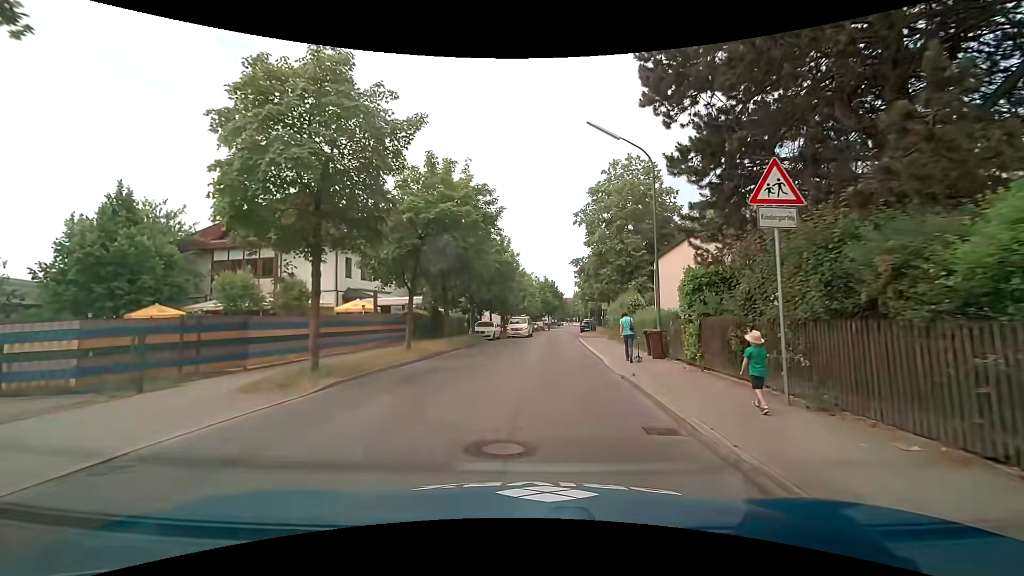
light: Day
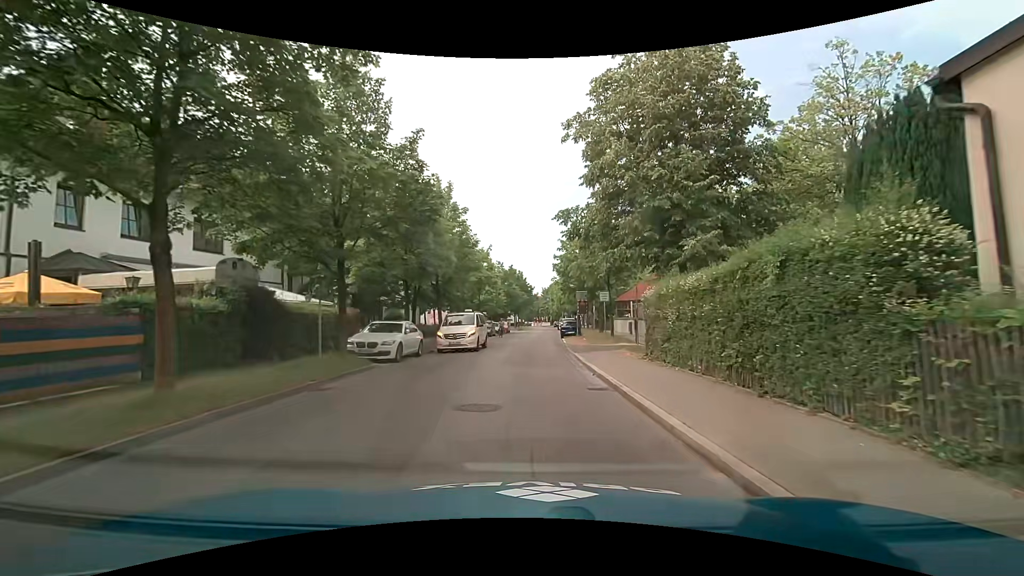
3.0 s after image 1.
(+0.9, +19.9) m; +4°
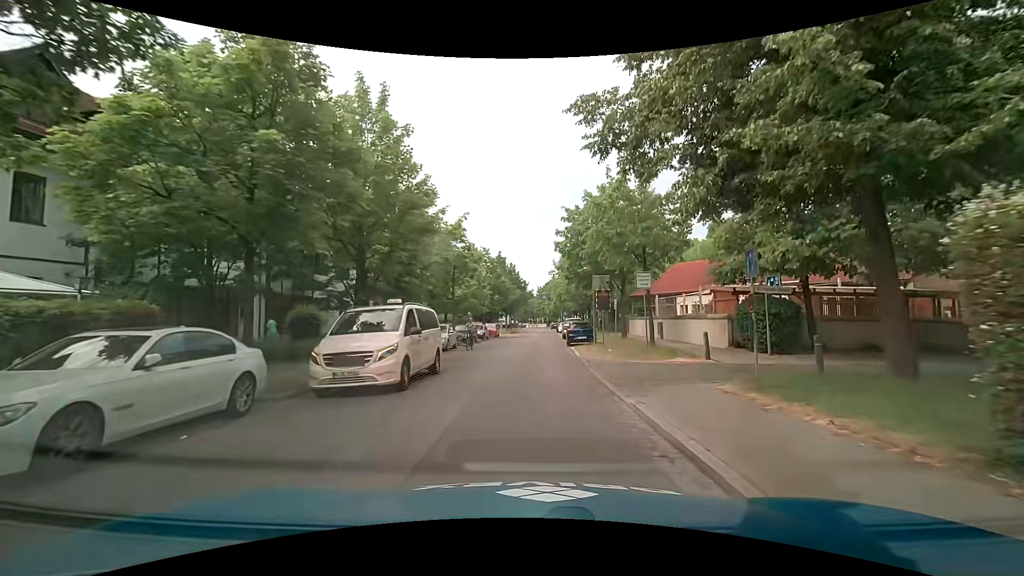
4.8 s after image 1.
(+0.3, +12.7) m; +2°
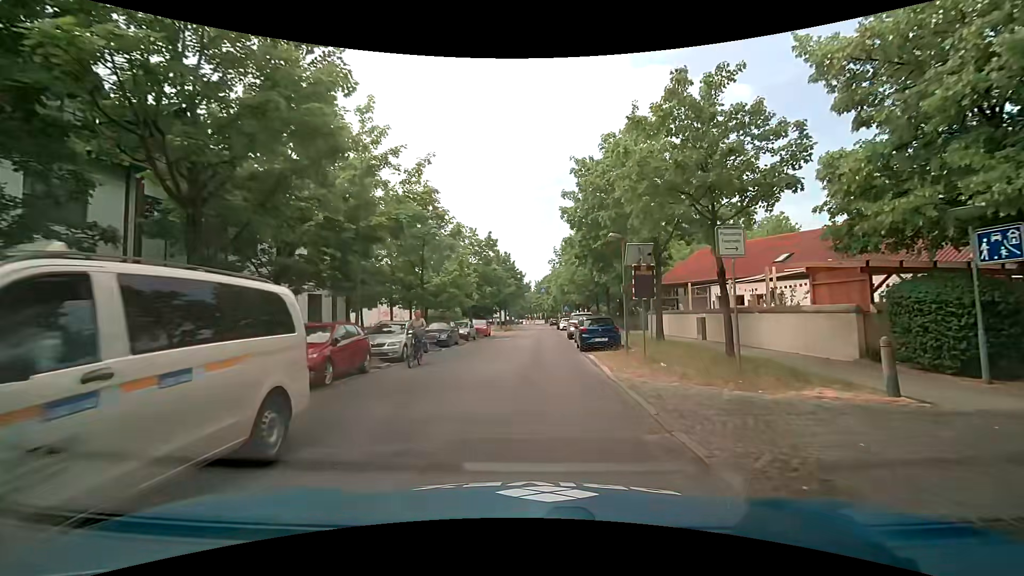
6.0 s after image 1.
(-0.1, +8.8) m; -1°
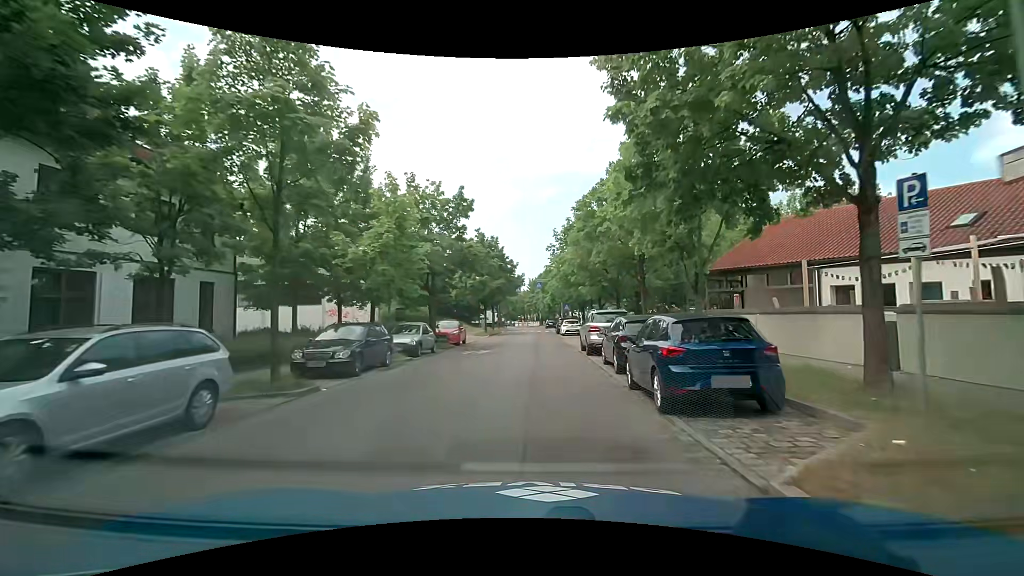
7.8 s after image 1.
(+0.3, +13.6) m; +1°
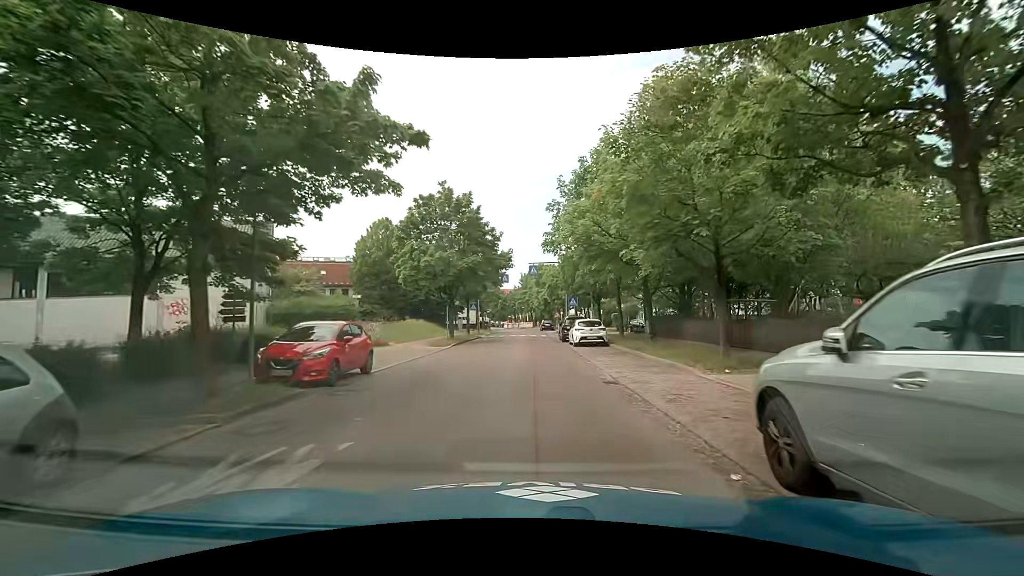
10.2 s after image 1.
(+0.2, +18.2) m; +1°
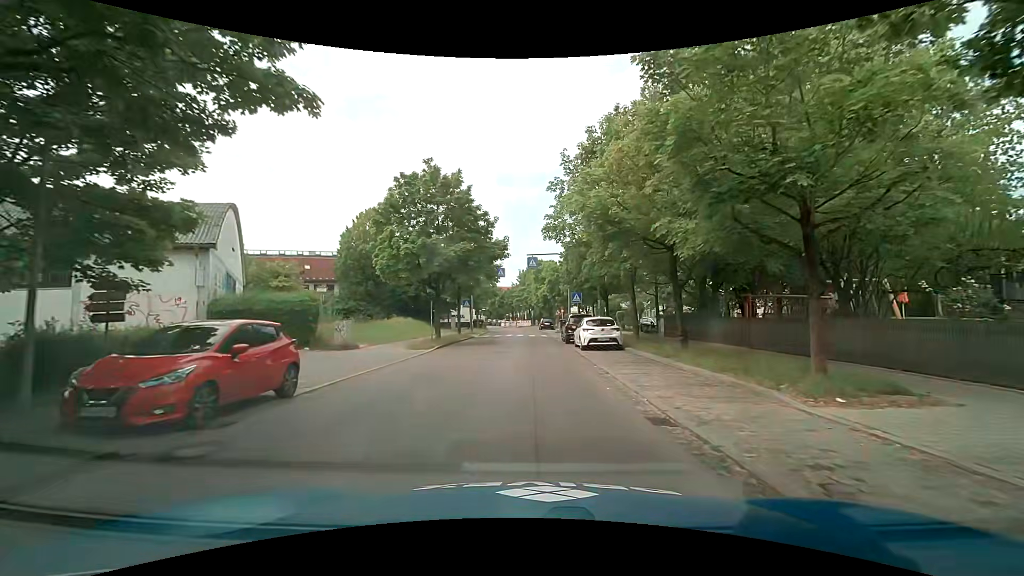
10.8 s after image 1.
(0.0, +4.5) m; +1°
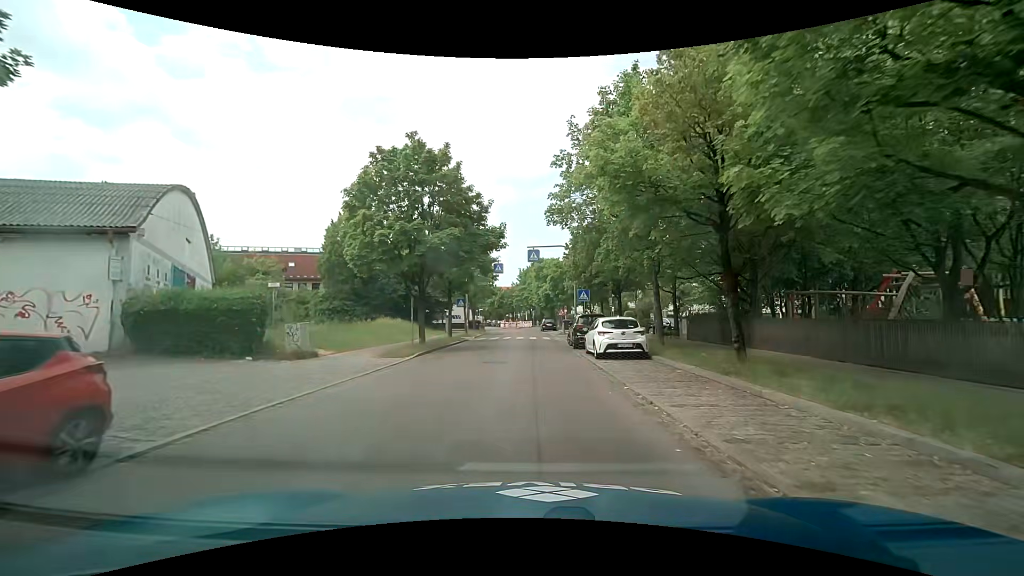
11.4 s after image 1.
(0.0, +4.5) m; -1°
